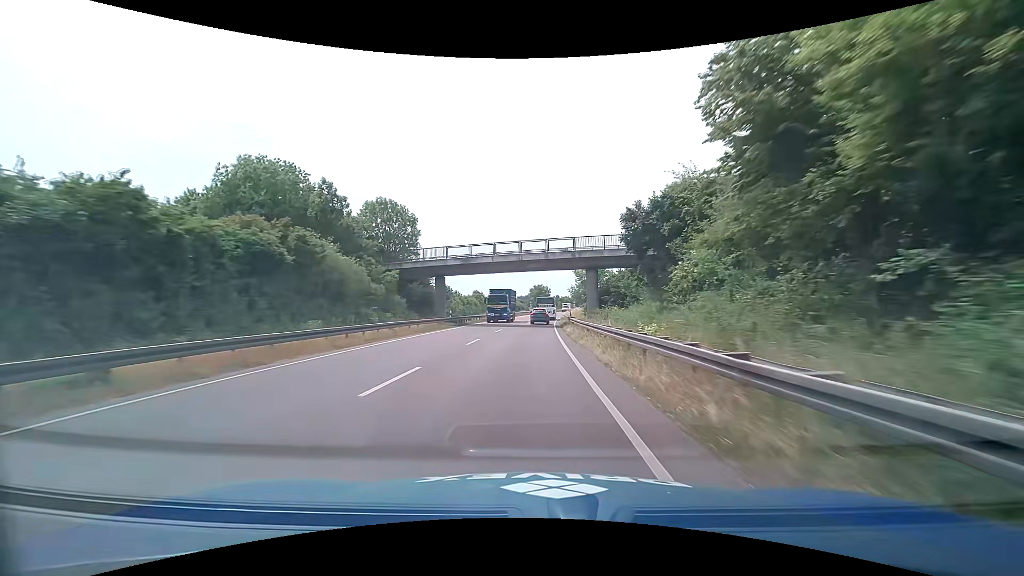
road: primary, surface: asphalt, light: Day
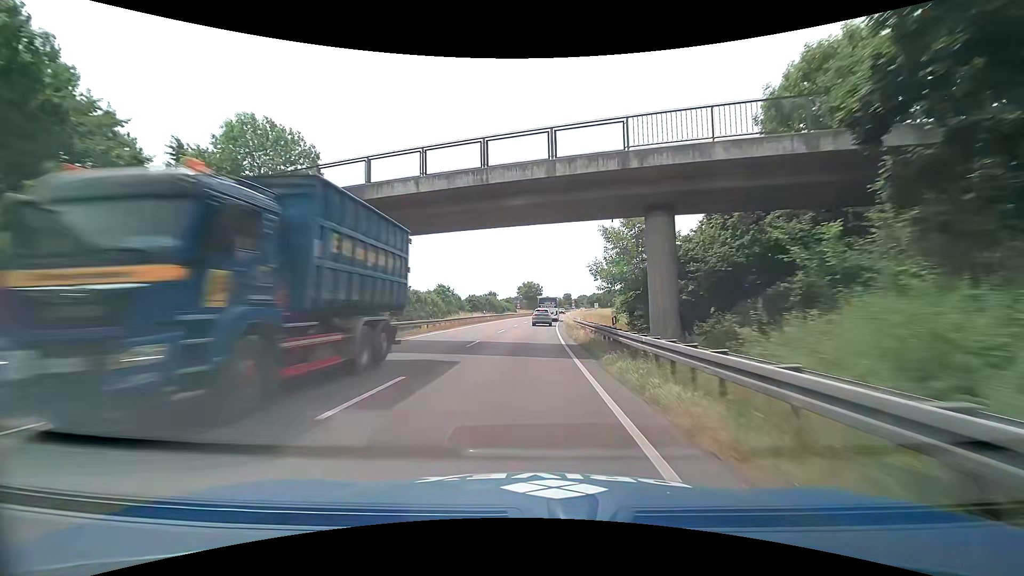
(+0.4, +25.5) m; +2°
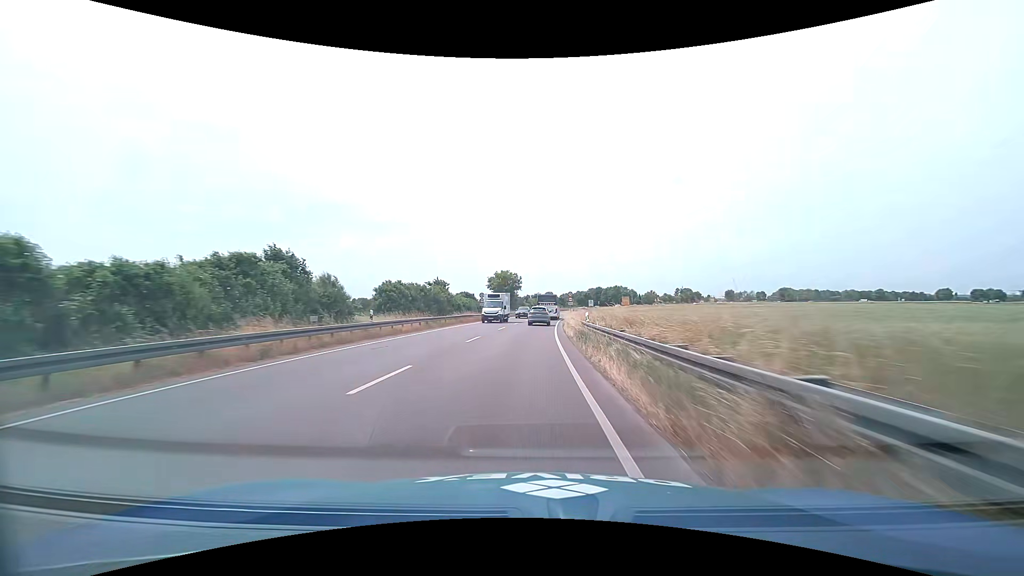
(+1.0, +37.0) m; +2°
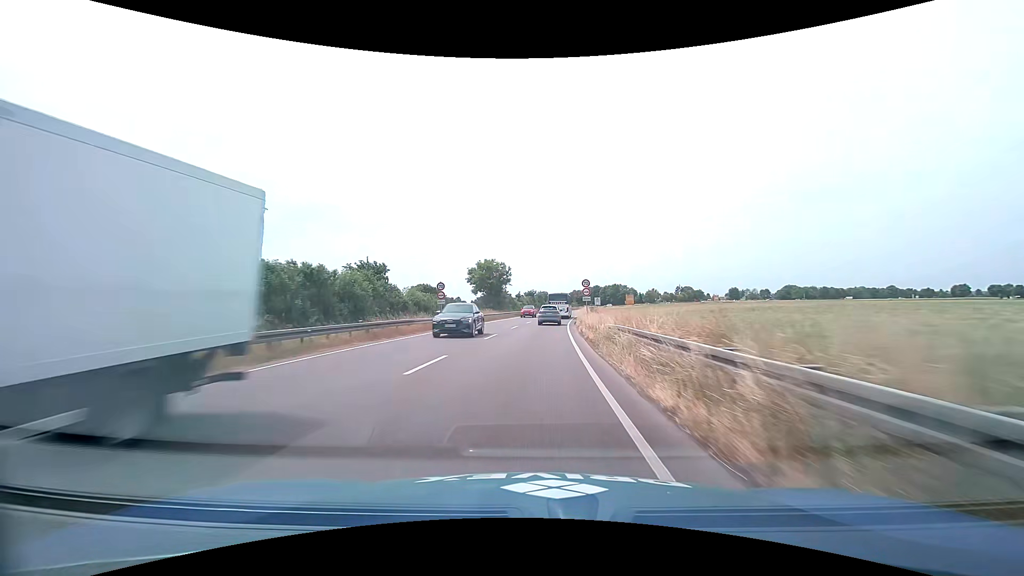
(+0.2, +23.3) m; +1°
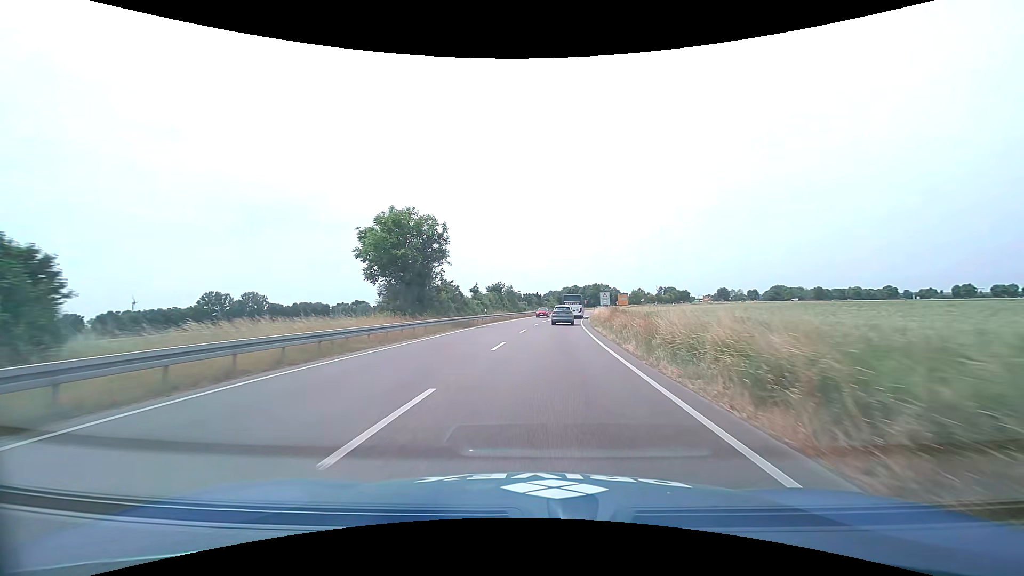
(+0.9, +41.2) m; +3°
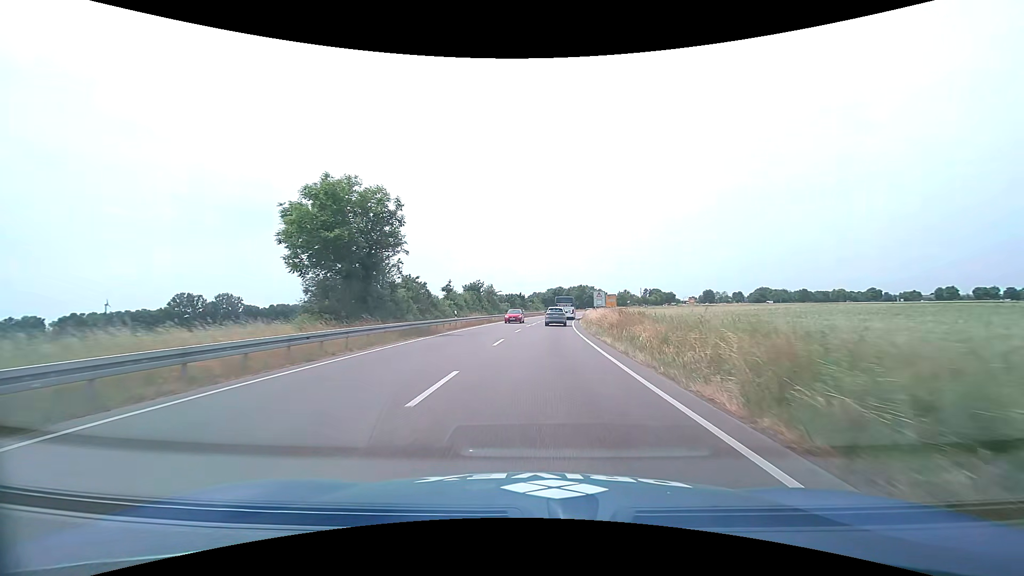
(+0.1, +9.2) m; +2°
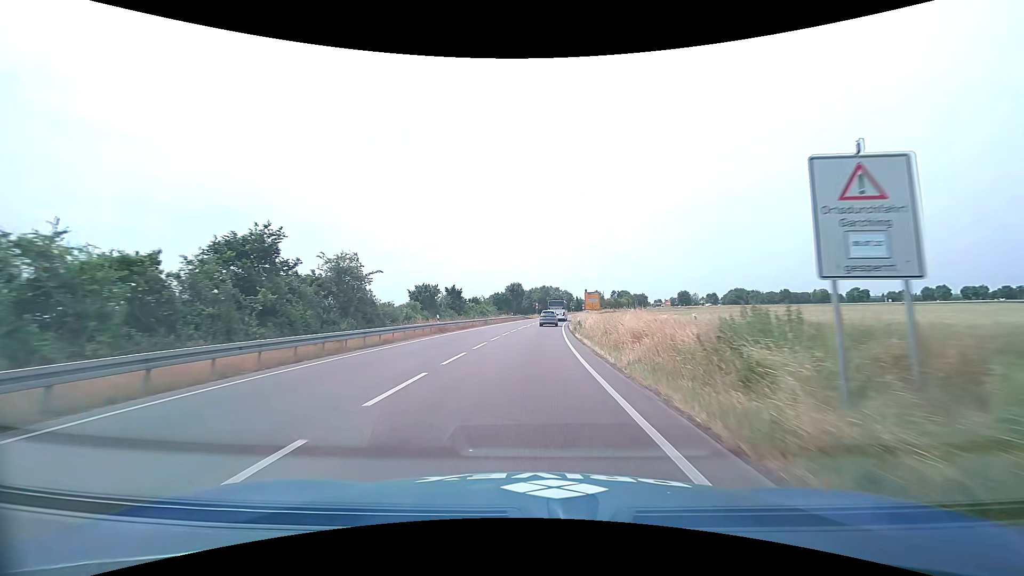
(+2.3, +47.7) m; +5°
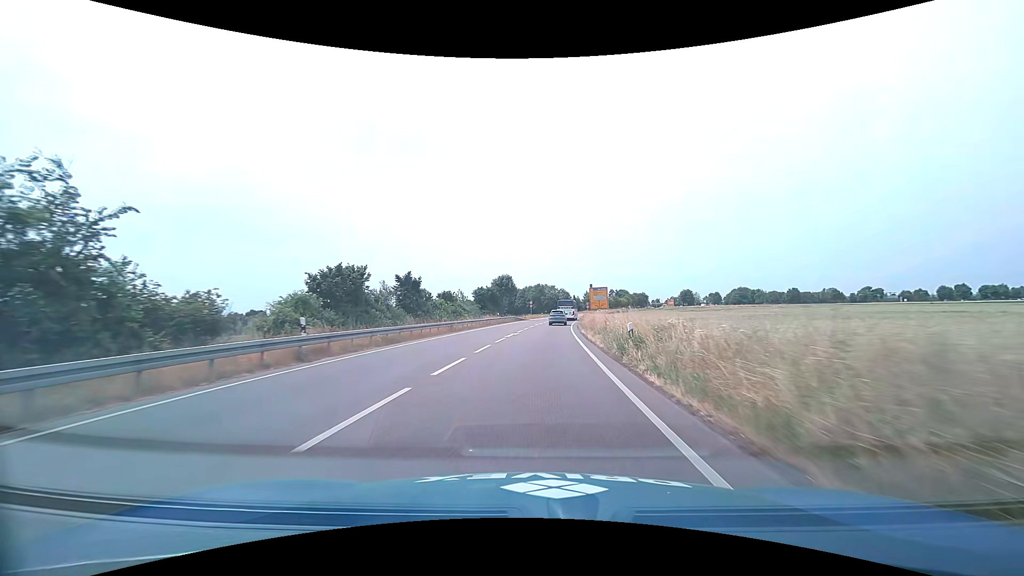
(+0.1, +20.6) m; +1°
(0, +10) (0, +20) (0, +30) (+1, +40) (+1, +50) (+2, +60) (+3, +70) (+5, +80) (+6, +90) (+8, +100) m
